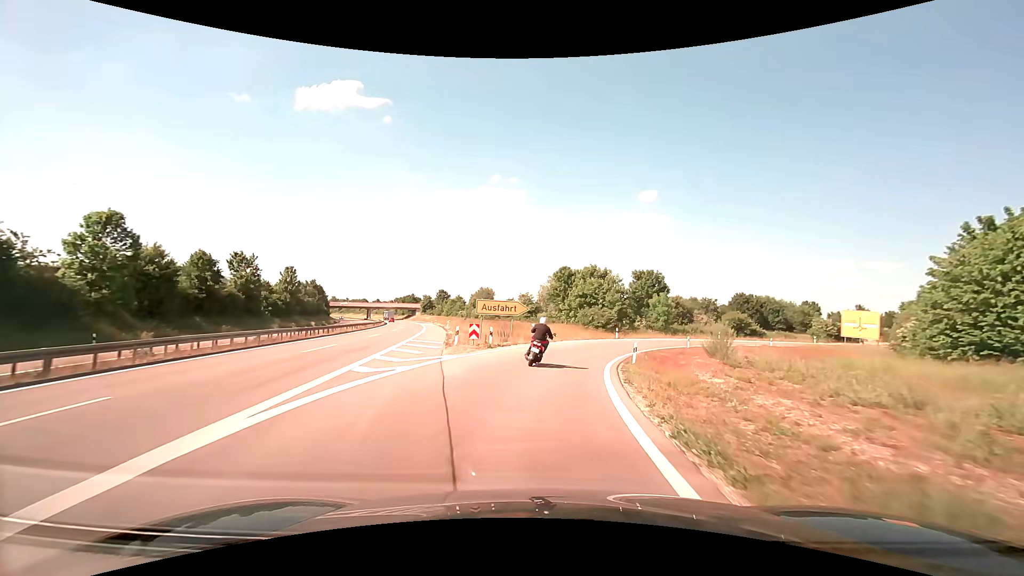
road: trunk_link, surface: asphalt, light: Day
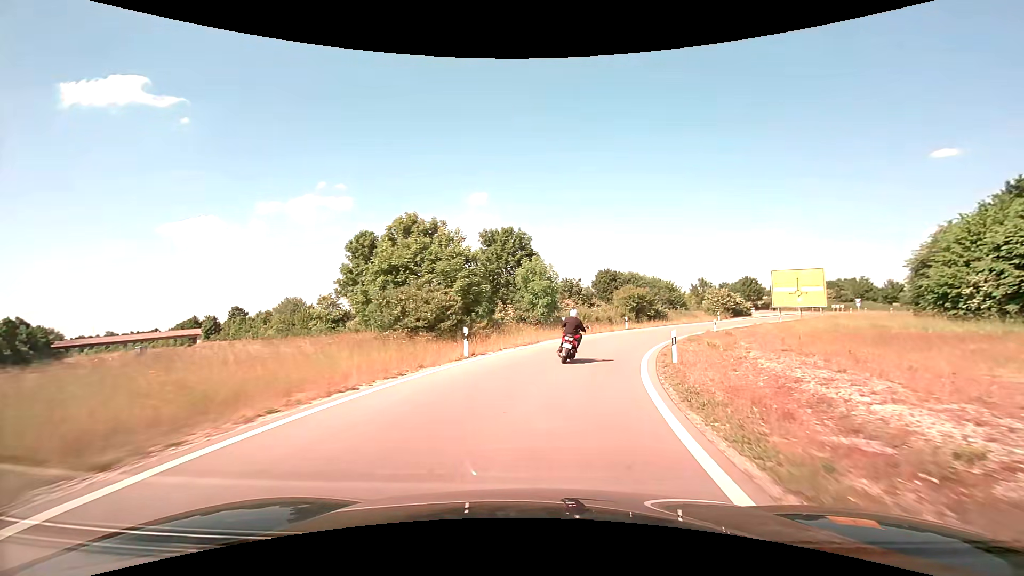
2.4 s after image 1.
(+4.4, +32.2) m; +18°
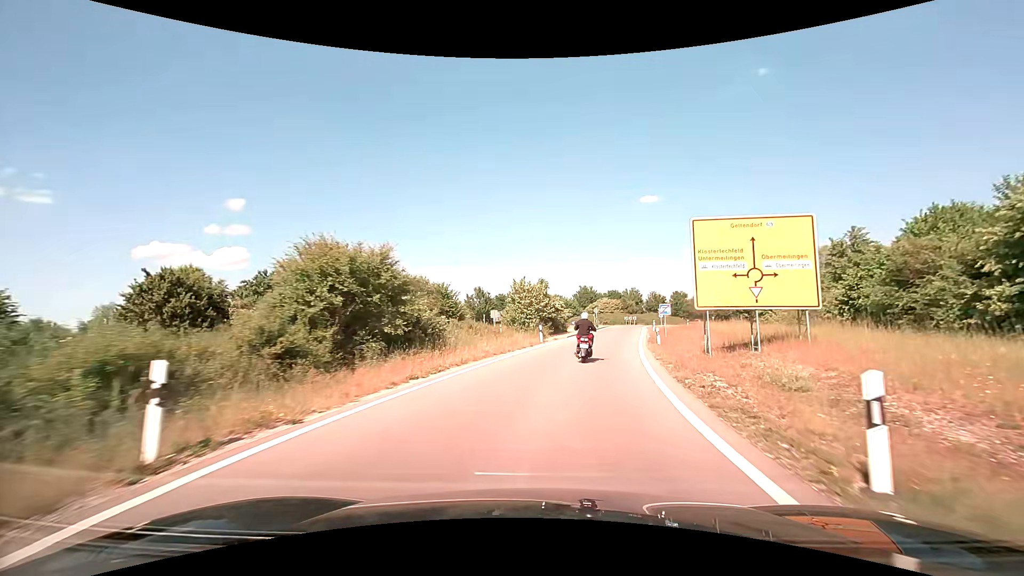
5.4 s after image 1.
(+8.1, +35.7) m; +25°
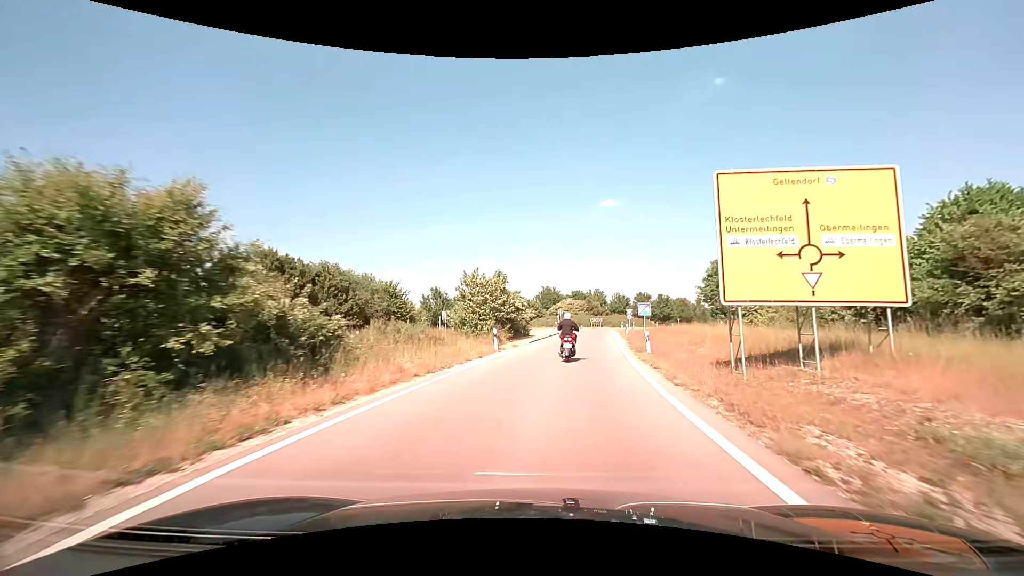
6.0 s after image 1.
(+0.3, +7.2) m; +5°
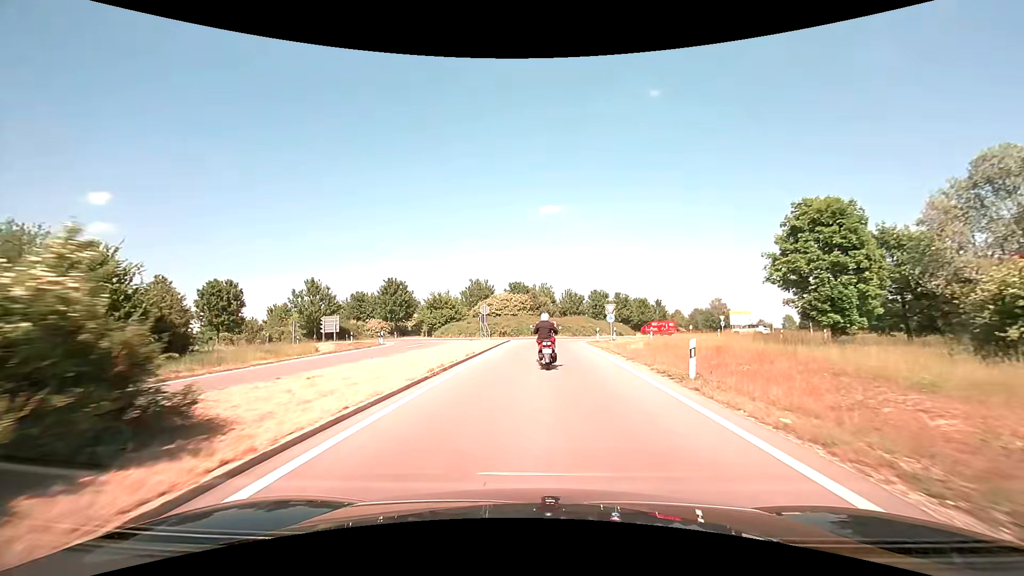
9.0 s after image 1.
(+3.1, +35.0) m; +7°
(0, +10) (0, +20) (0, +30) (+1, +40) (+6, +49) (+13, +56) (+18, +65) (+18, +74) (+12, +83) (+3, +87) m
